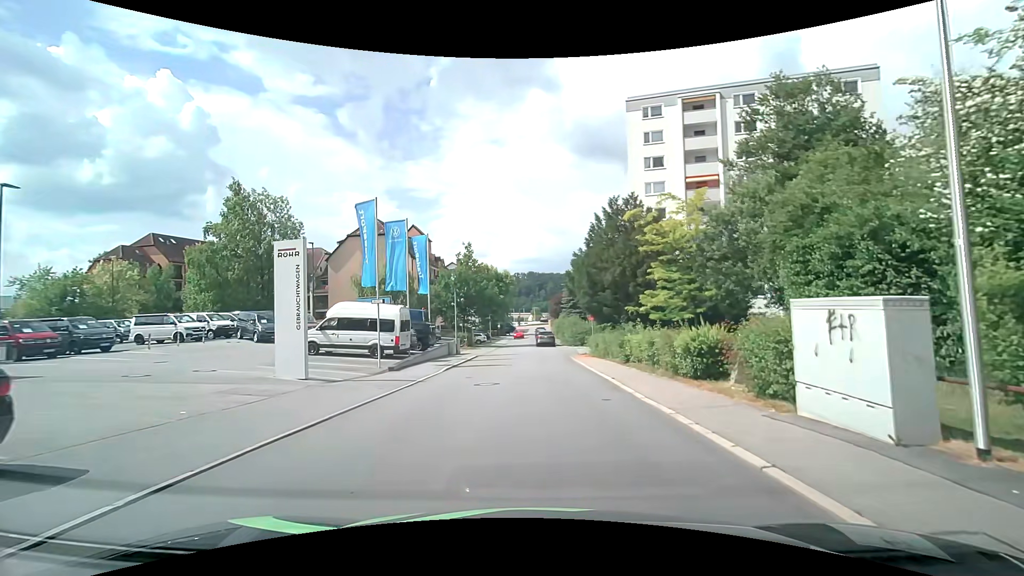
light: Day
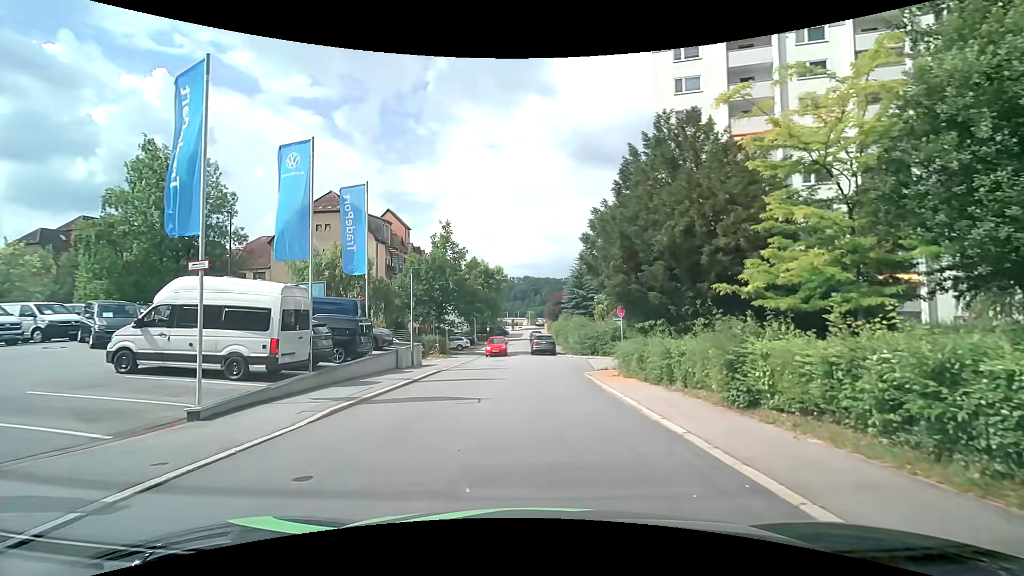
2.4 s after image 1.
(+0.1, +12.0) m; +1°
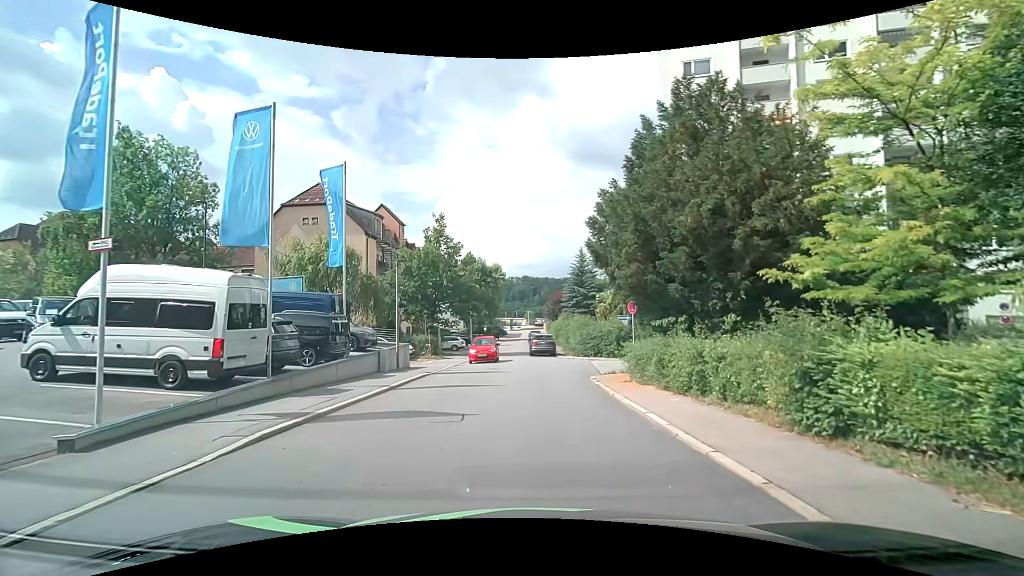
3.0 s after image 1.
(0.0, +2.5) m; 0°
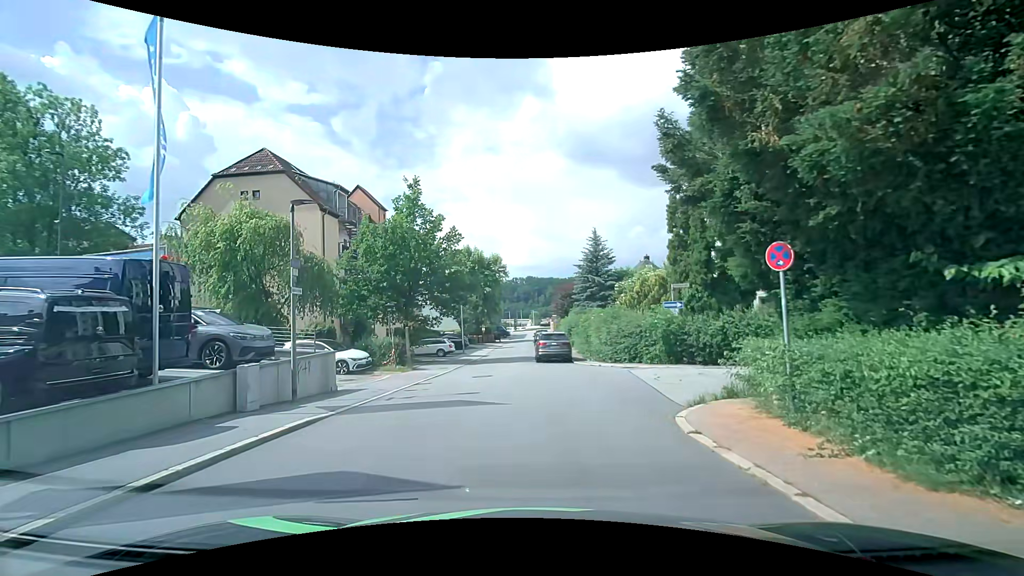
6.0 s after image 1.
(+0.1, +10.1) m; -1°
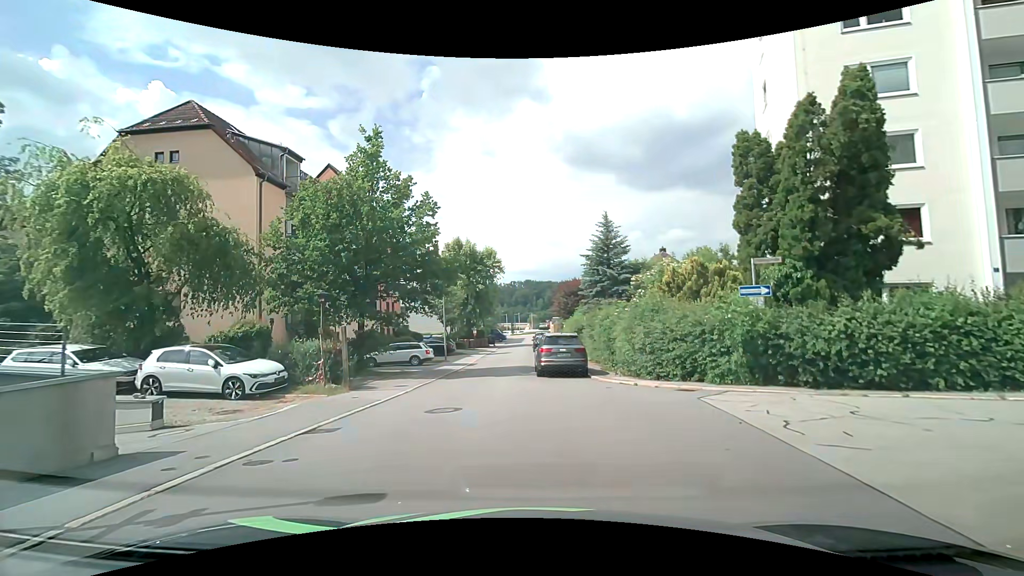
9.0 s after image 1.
(0.0, +8.1) m; +1°
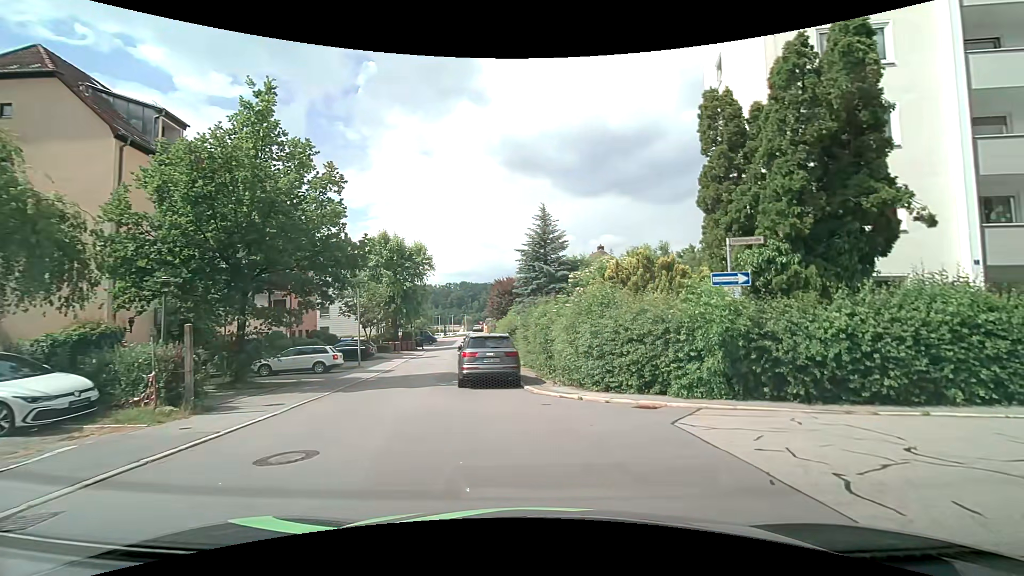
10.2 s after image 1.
(+0.2, +3.7) m; +6°
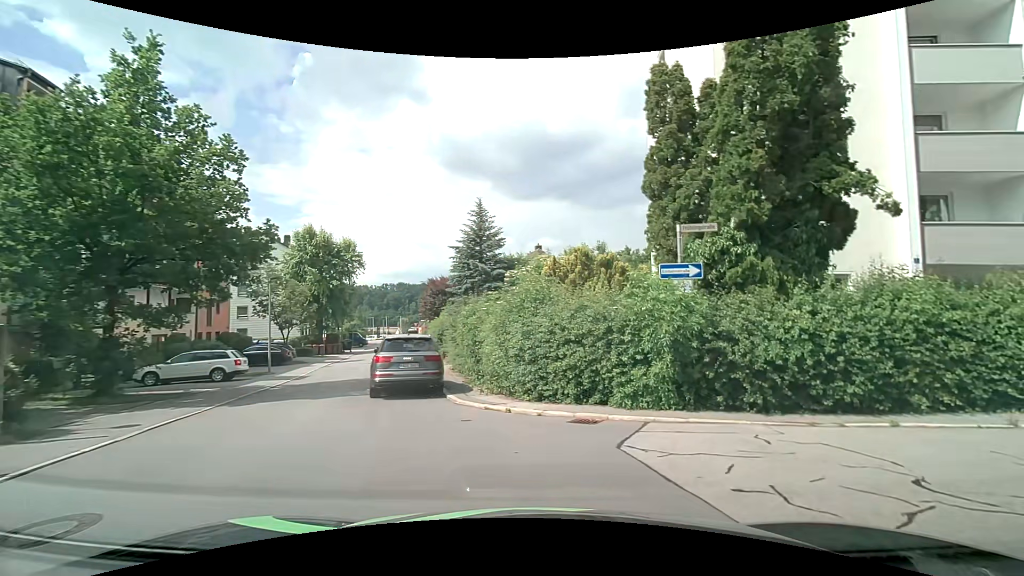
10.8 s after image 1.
(+0.2, +1.9) m; +9°
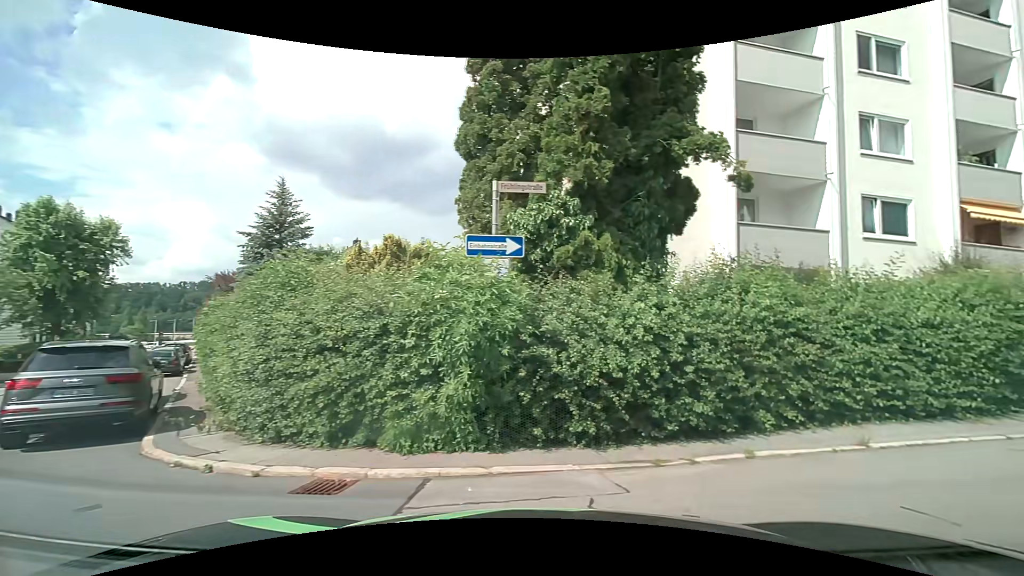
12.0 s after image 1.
(+0.5, +3.3) m; +18°
